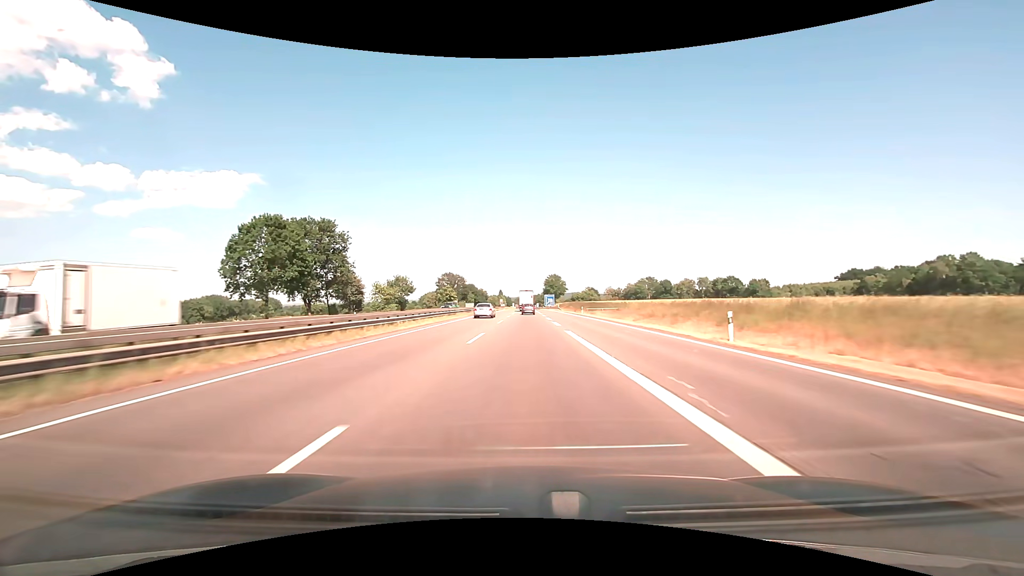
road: motorway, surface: asphalt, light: Day
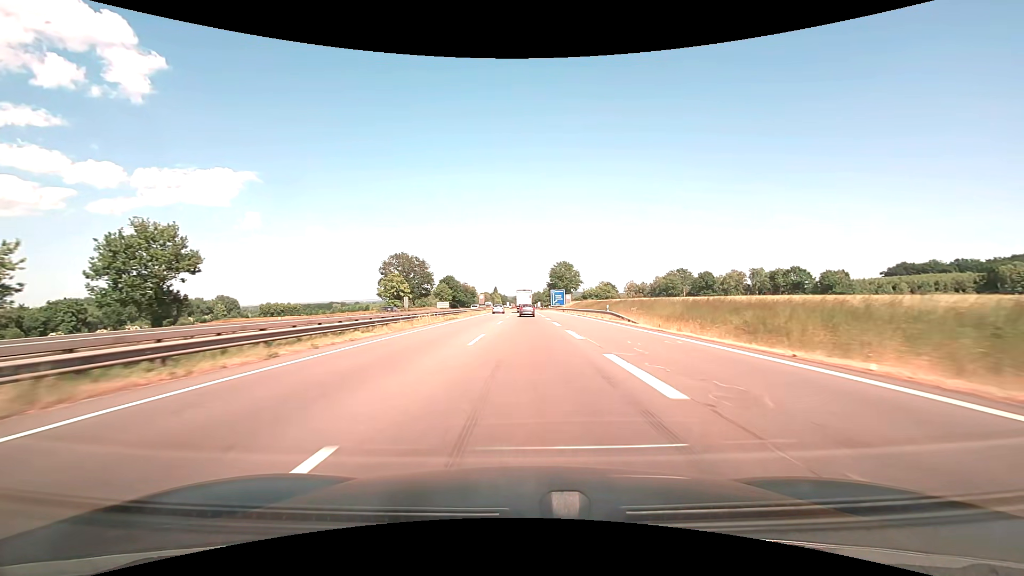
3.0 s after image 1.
(-0.1, +71.2) m; 0°
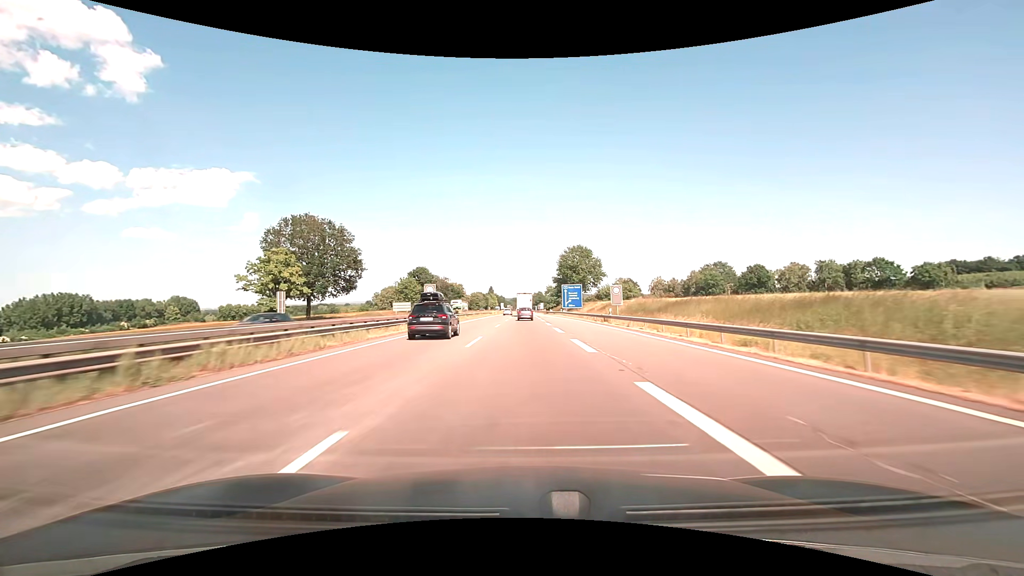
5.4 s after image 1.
(0.0, +52.4) m; 0°
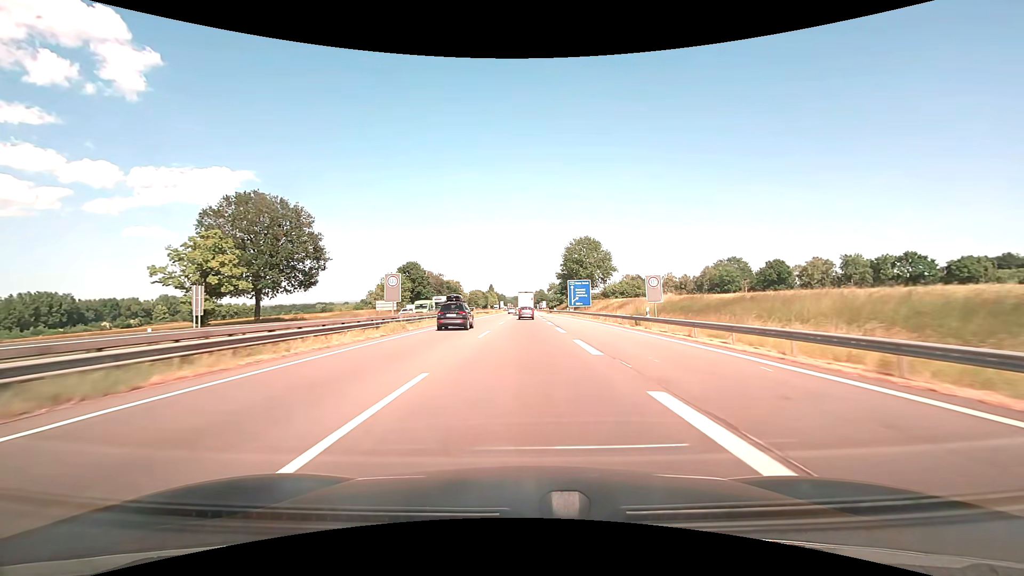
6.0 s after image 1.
(0.0, +13.1) m; 0°
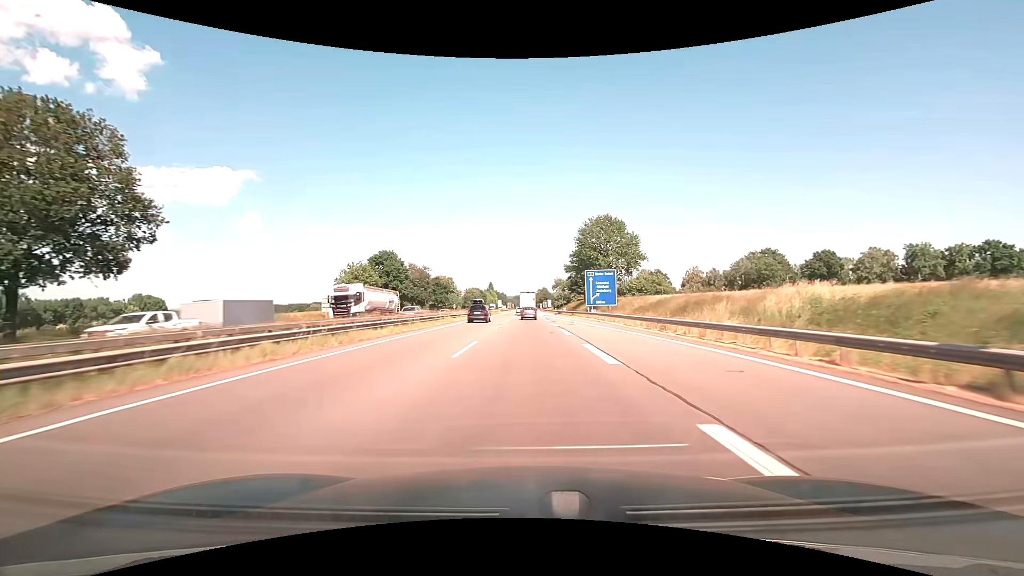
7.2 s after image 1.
(0.0, +26.2) m; 0°
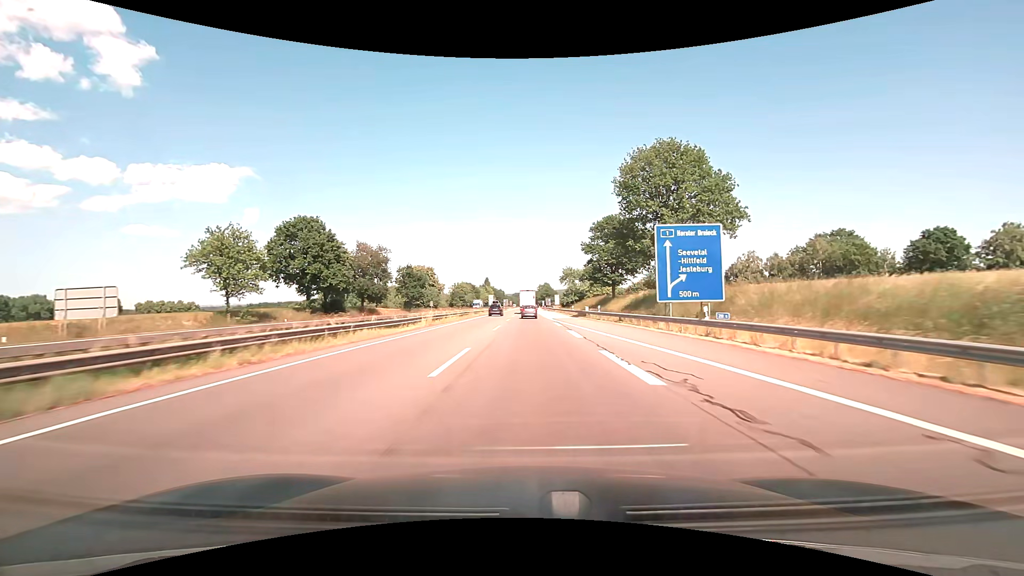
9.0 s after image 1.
(-0.1, +39.3) m; 0°
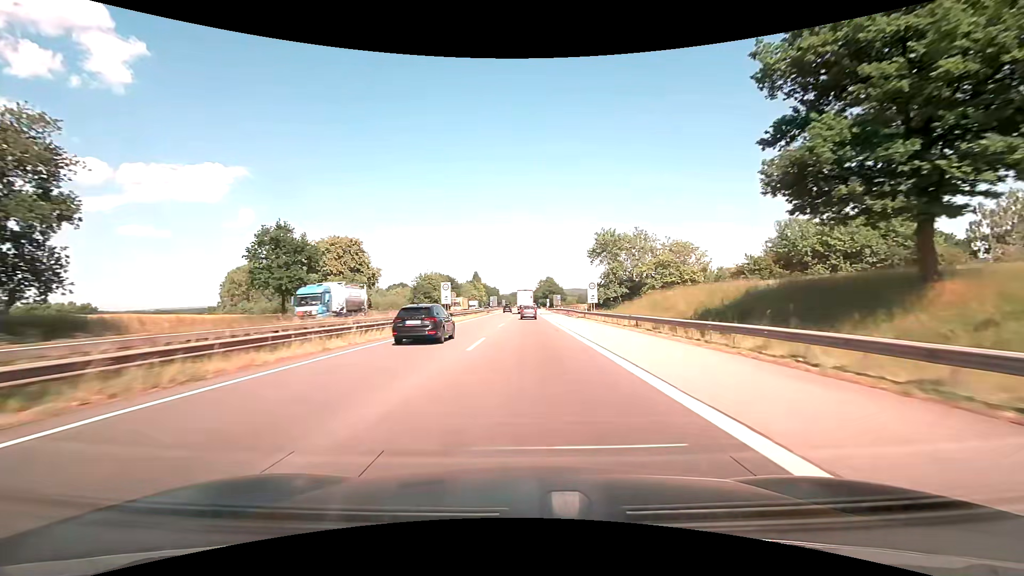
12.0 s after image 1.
(+0.1, +65.2) m; 0°
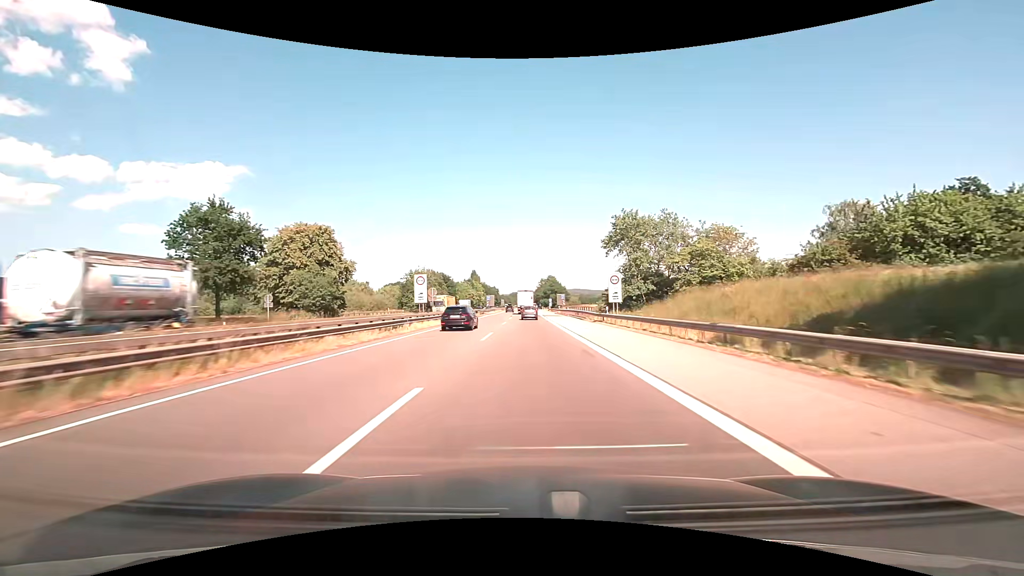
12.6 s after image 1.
(0.0, +13.1) m; 0°
(0, +10) (0, +20) (0, +30) (0, +40) (+1, +50) (+1, +60) (+1, +70) (+1, +80) (+1, +90) (+1, +100) m
